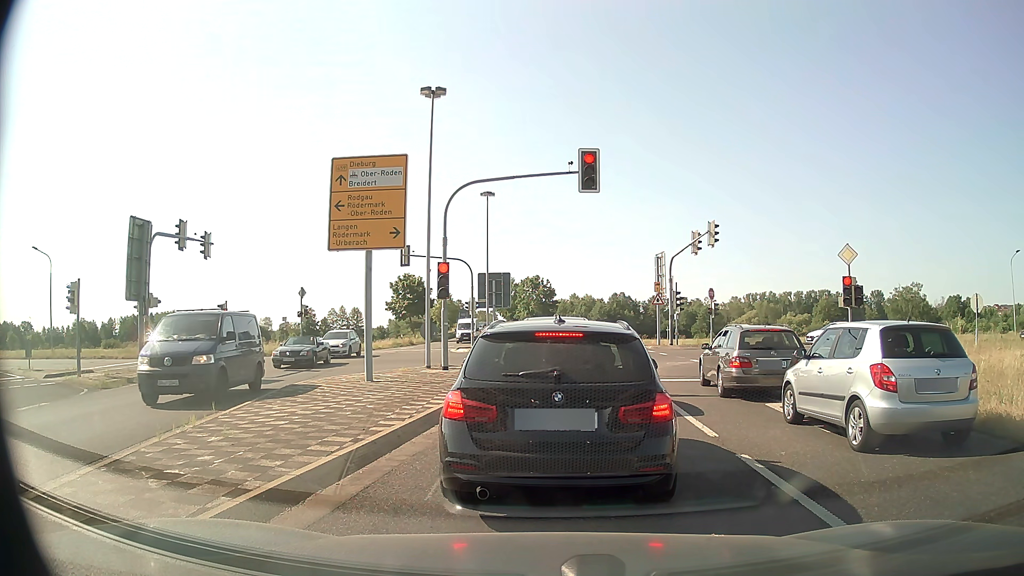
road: primary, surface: asphalt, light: Day
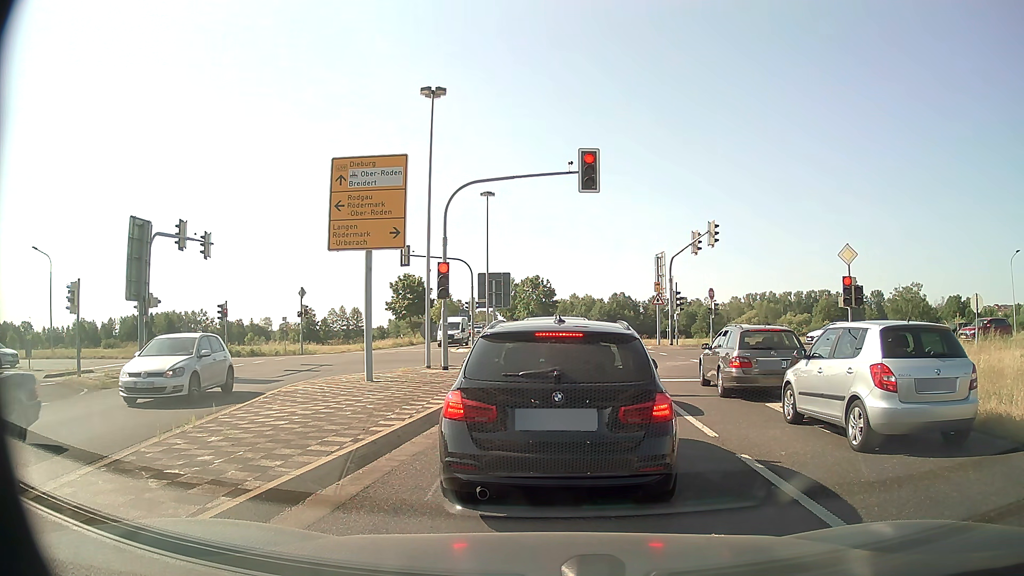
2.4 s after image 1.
(0.0, 0.0) m; 0°
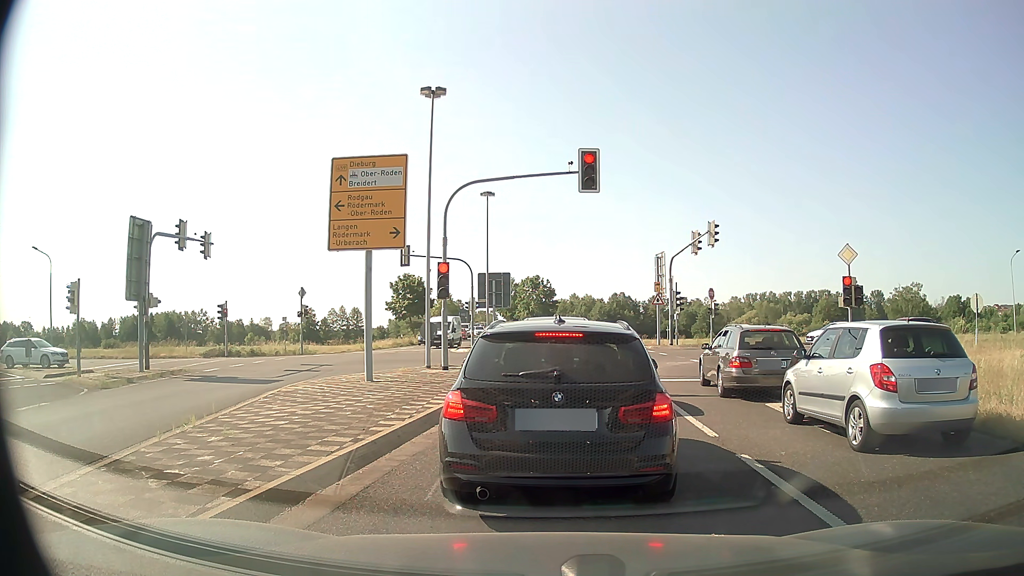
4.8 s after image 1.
(0.0, 0.0) m; 0°
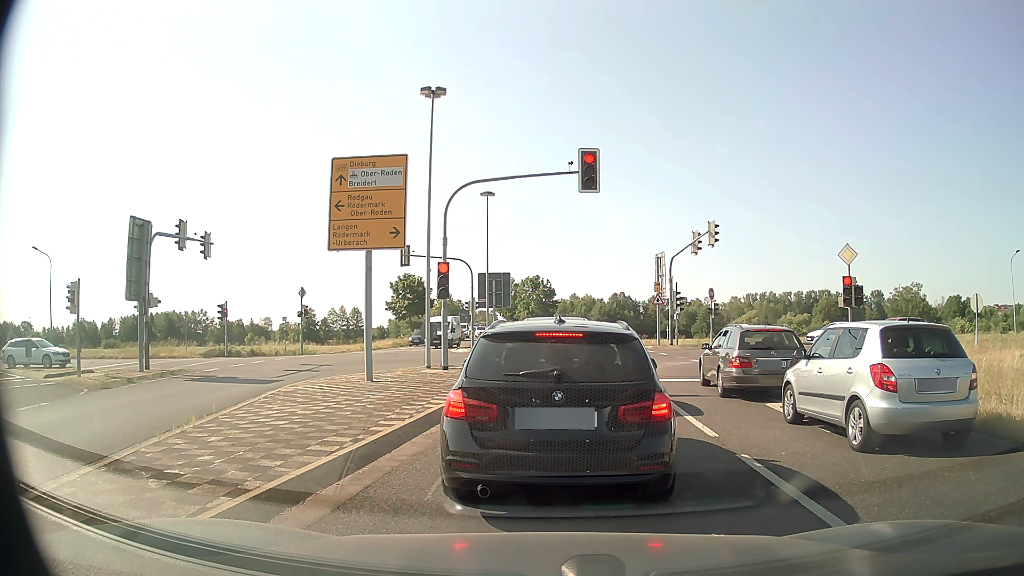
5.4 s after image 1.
(0.0, 0.0) m; 0°
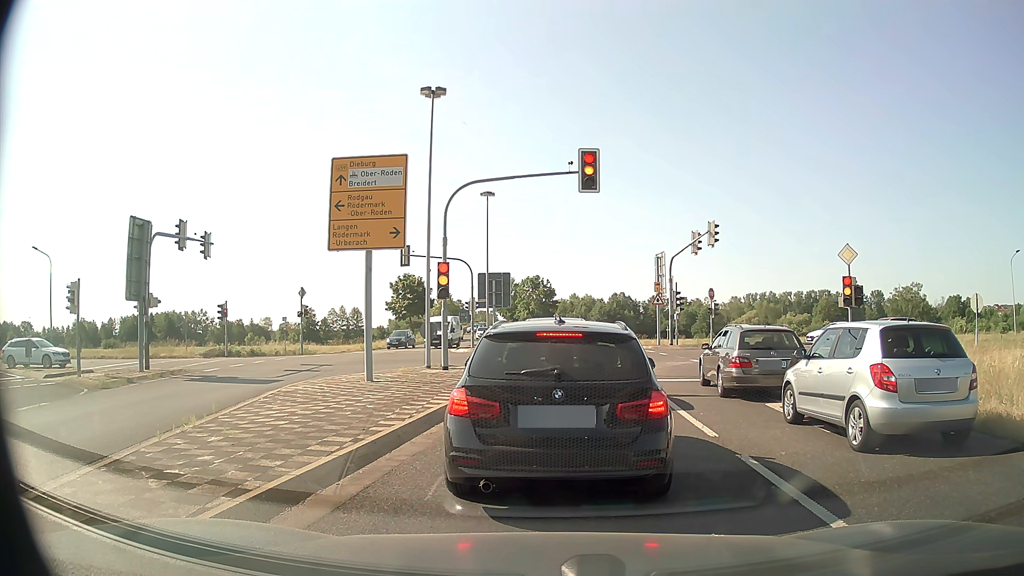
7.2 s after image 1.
(0.0, 0.0) m; 0°
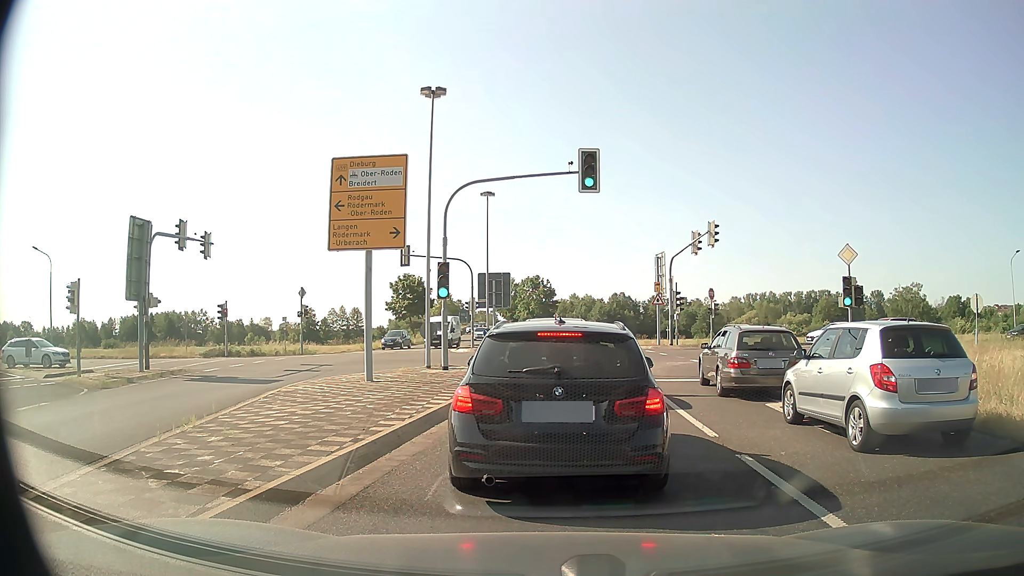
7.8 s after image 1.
(0.0, 0.0) m; 0°
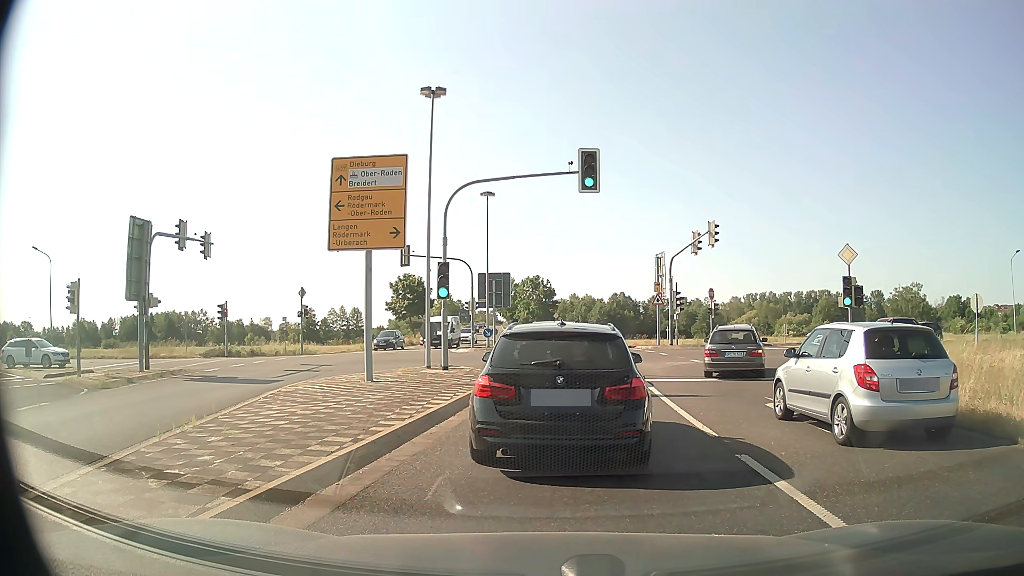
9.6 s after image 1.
(0.0, 0.0) m; 0°
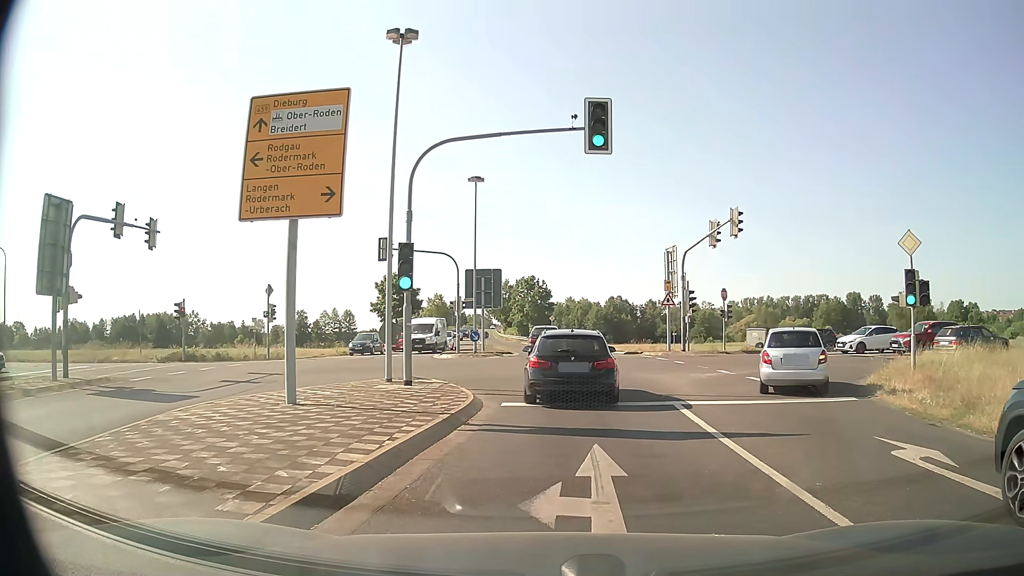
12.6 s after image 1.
(0.0, +5.6) m; 0°
(0, +10) (0, +20) (+1, +30) (0, +40) (0, +50) (-1, +60) (-2, +70) (-4, +80) (-5, +90) (-7, +100) m
